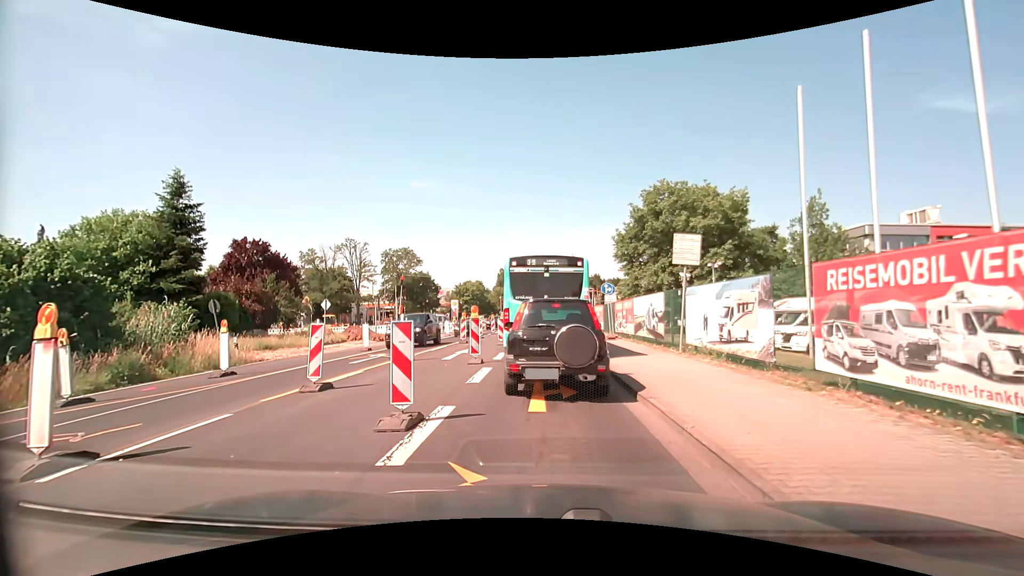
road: secondary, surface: asphalt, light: Day
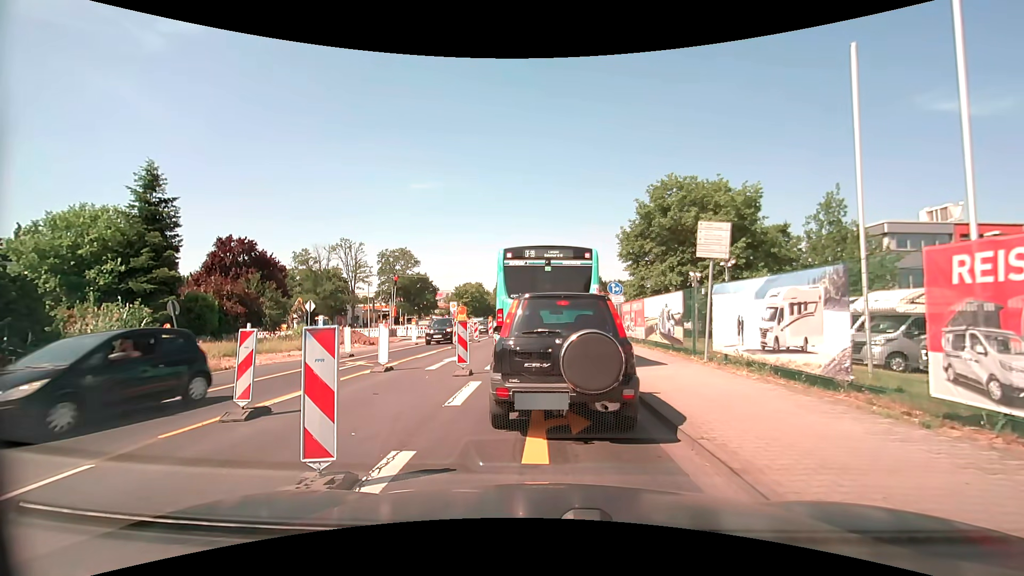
(0.0, +2.2) m; +1°
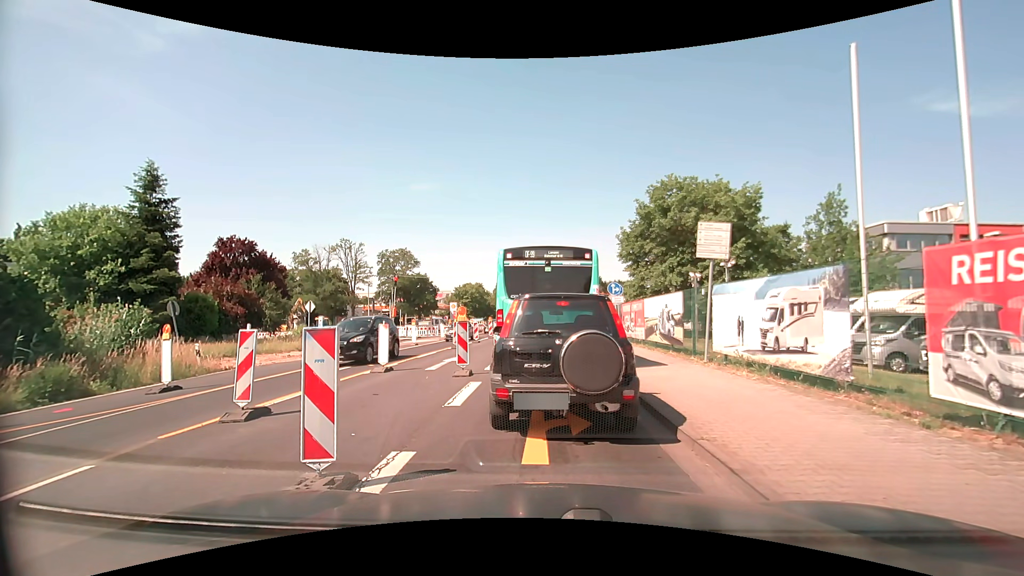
(0.0, 0.0) m; 0°
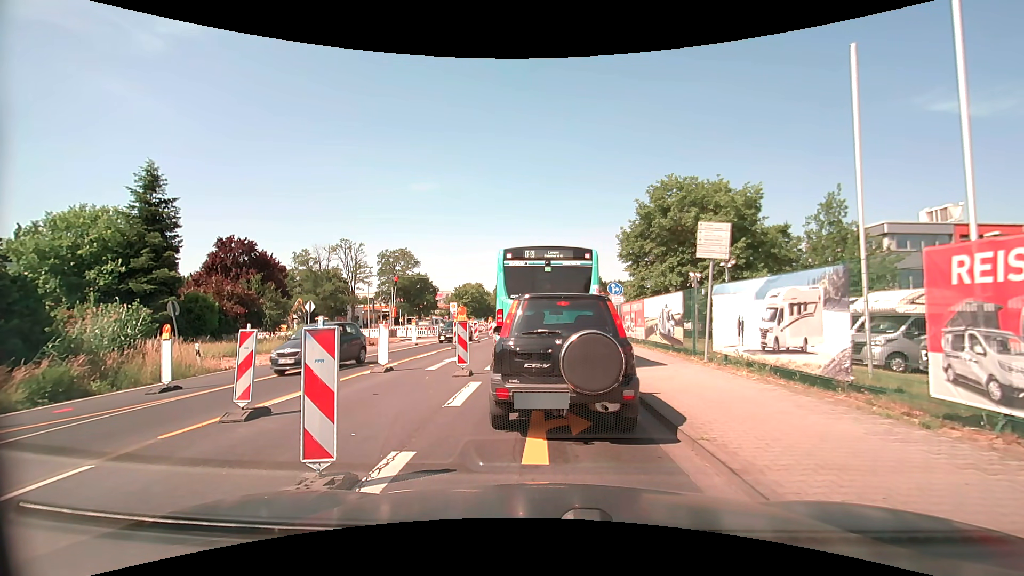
(0.0, 0.0) m; 0°
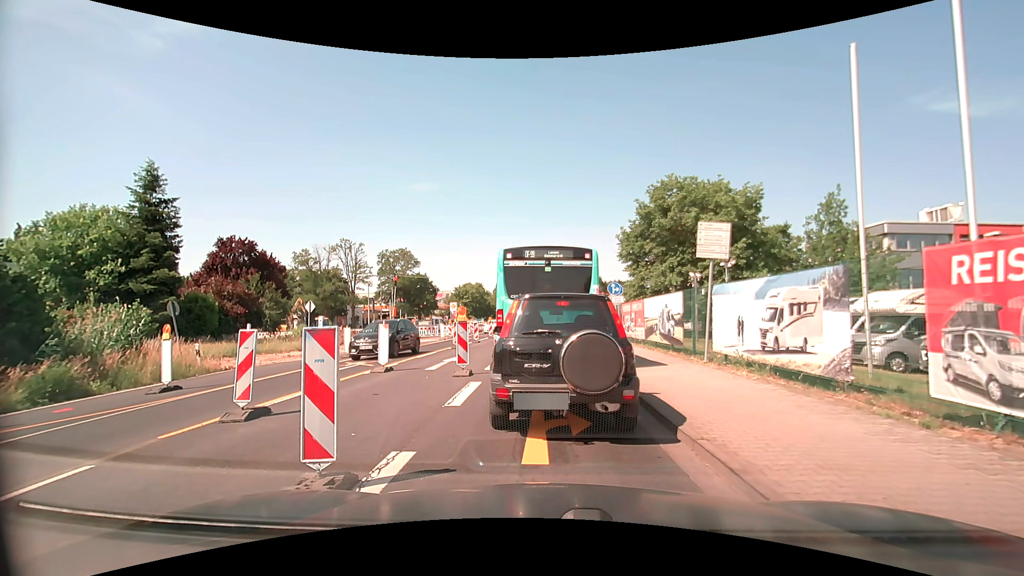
(0.0, 0.0) m; 0°
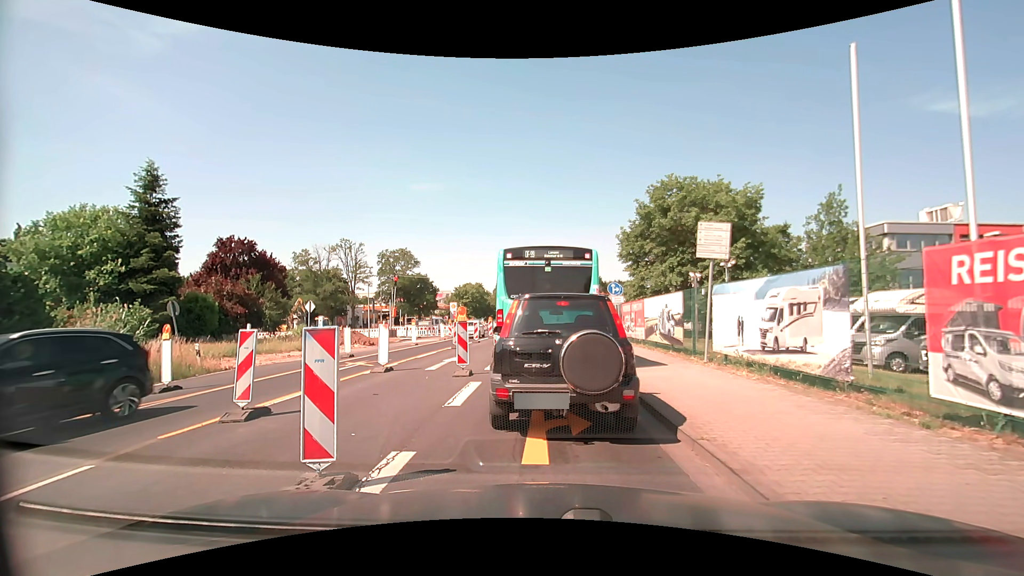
(0.0, 0.0) m; 0°
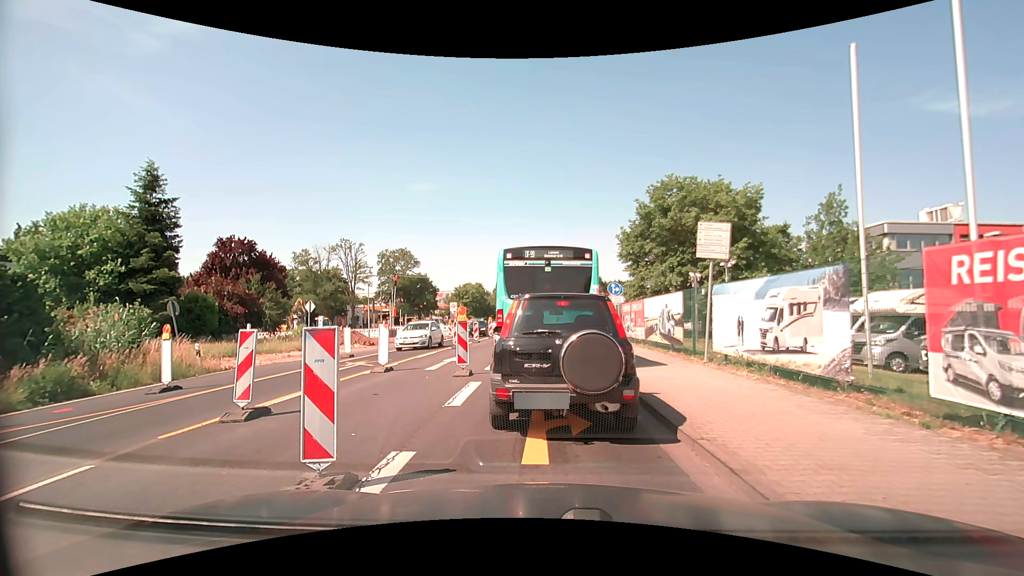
(0.0, 0.0) m; 0°
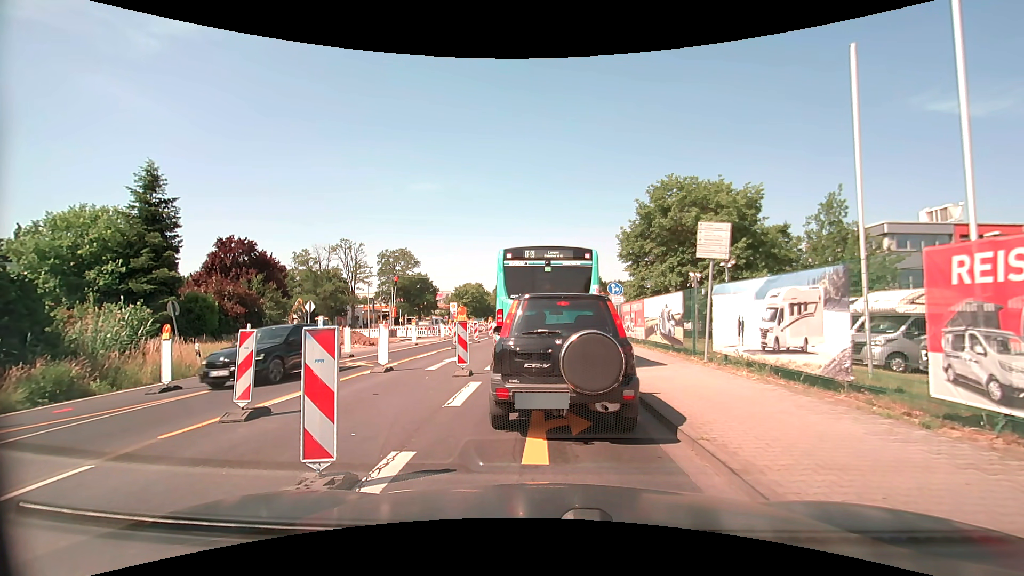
(0.0, 0.0) m; 0°
